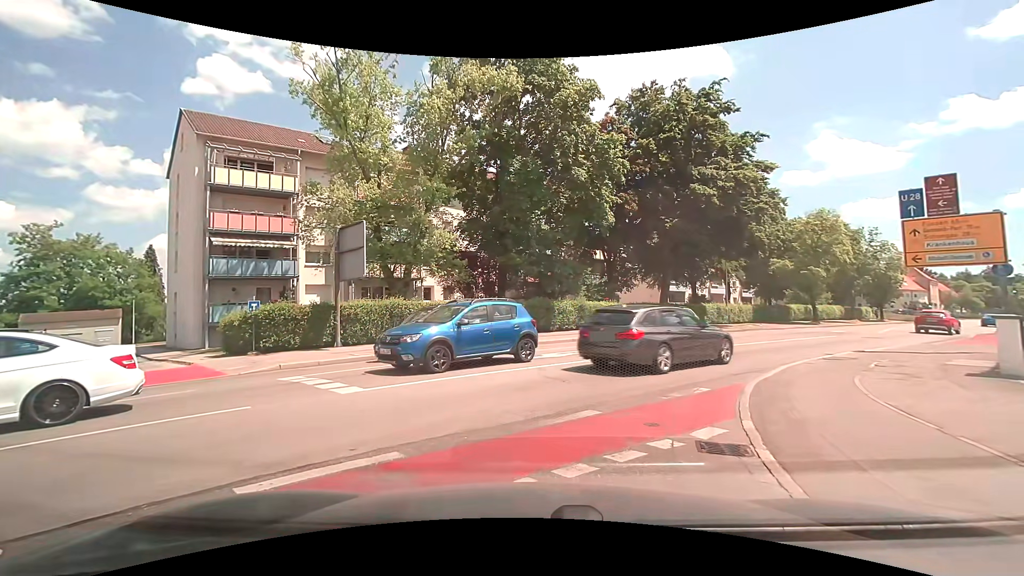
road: tertiary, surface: asphalt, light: Day
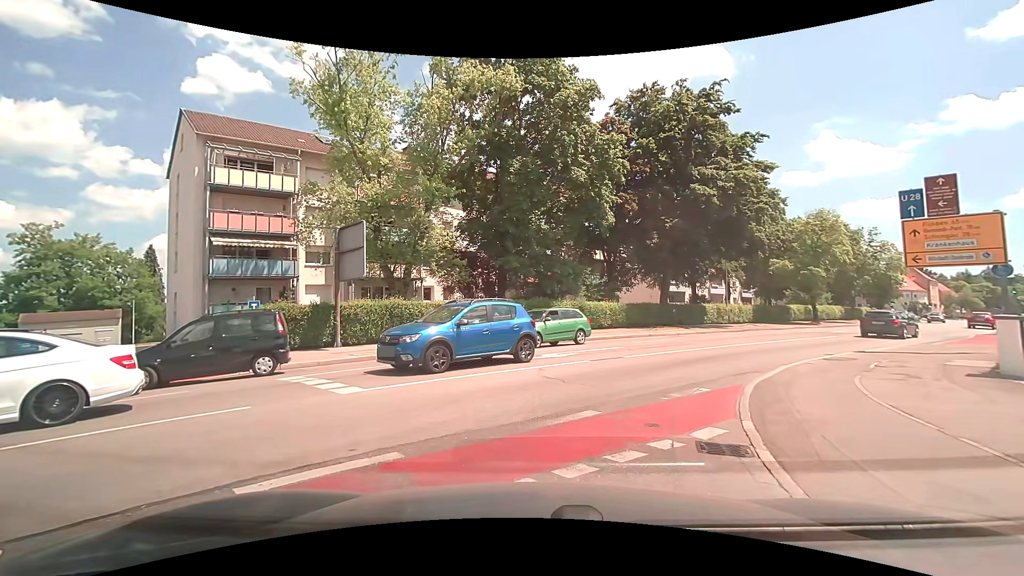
(0.0, +0.1) m; 0°
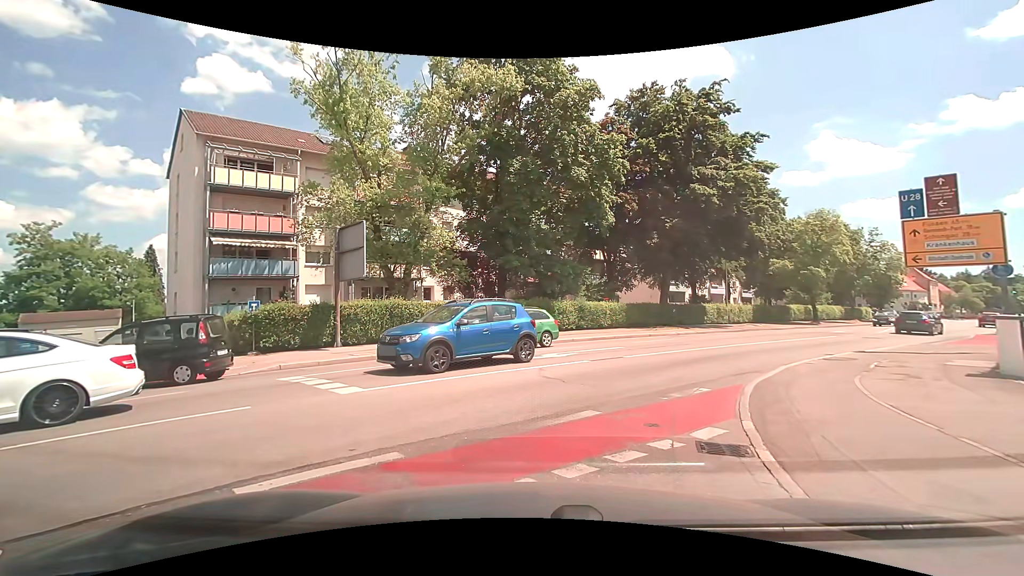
(0.0, 0.0) m; 0°
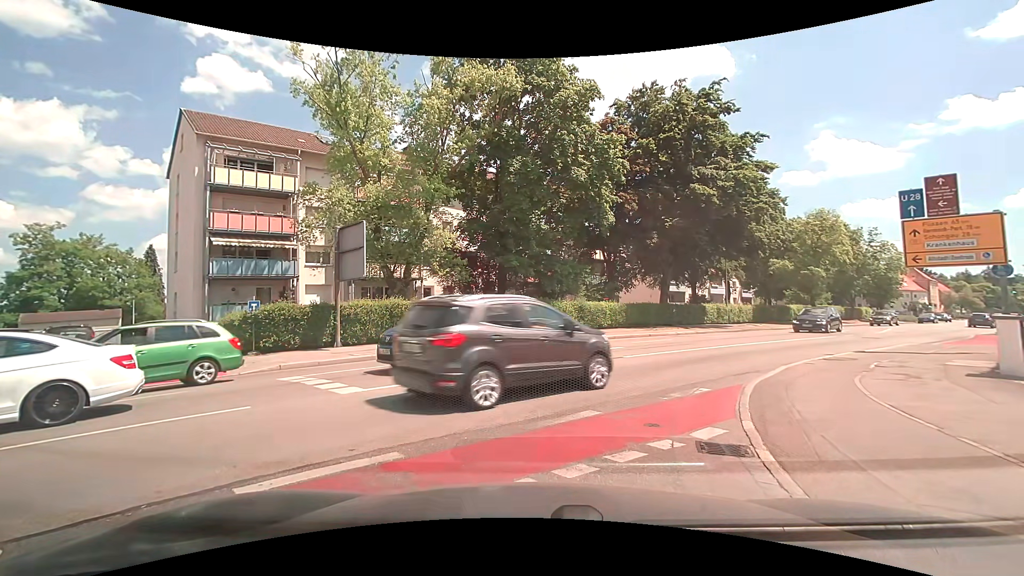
(0.0, 0.0) m; 0°
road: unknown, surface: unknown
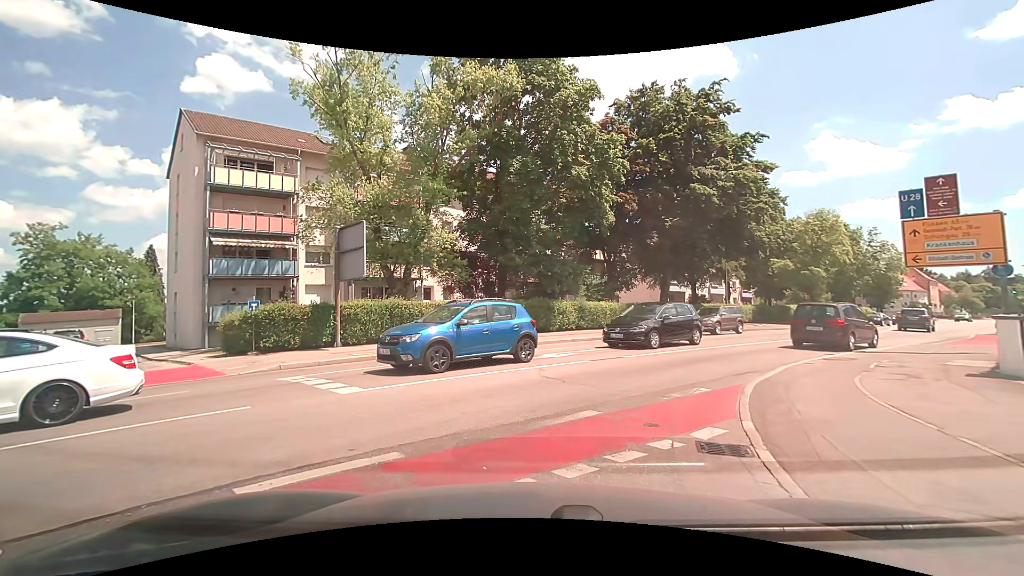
(0.0, 0.0) m; 0°
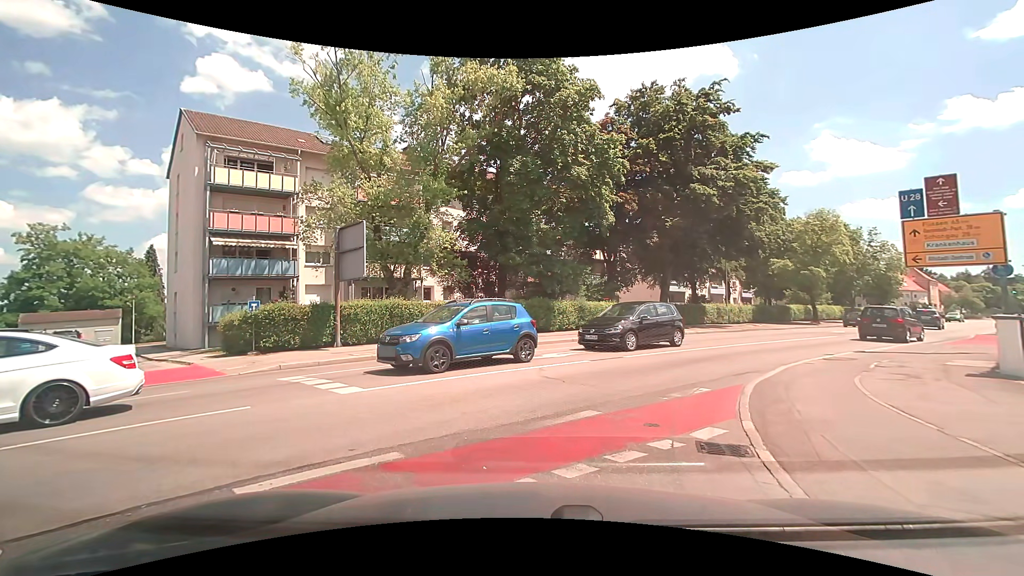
(0.0, 0.0) m; 0°
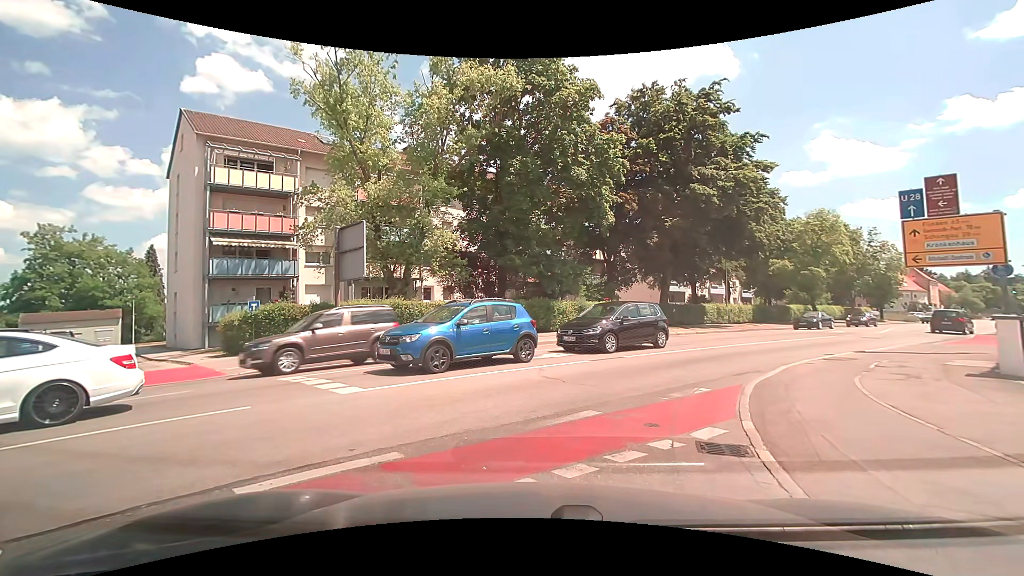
(0.0, 0.0) m; 0°
